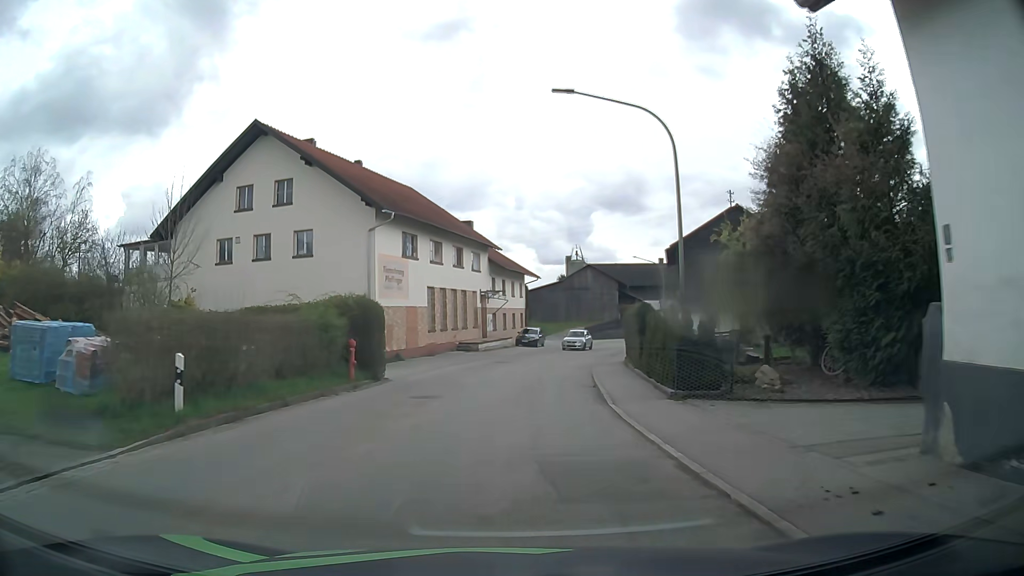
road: tertiary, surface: asphalt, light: Day
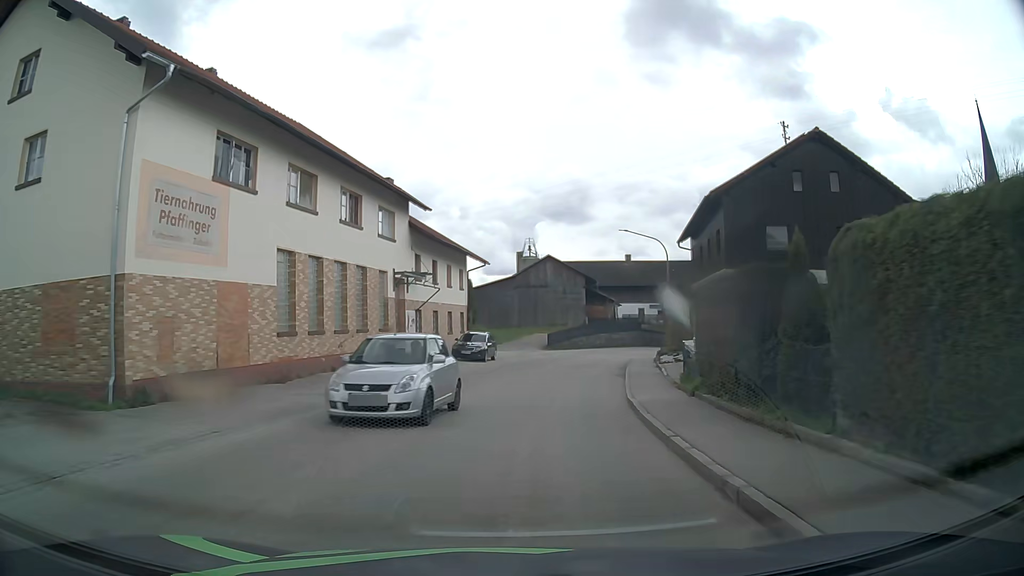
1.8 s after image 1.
(+0.6, +18.6) m; +5°
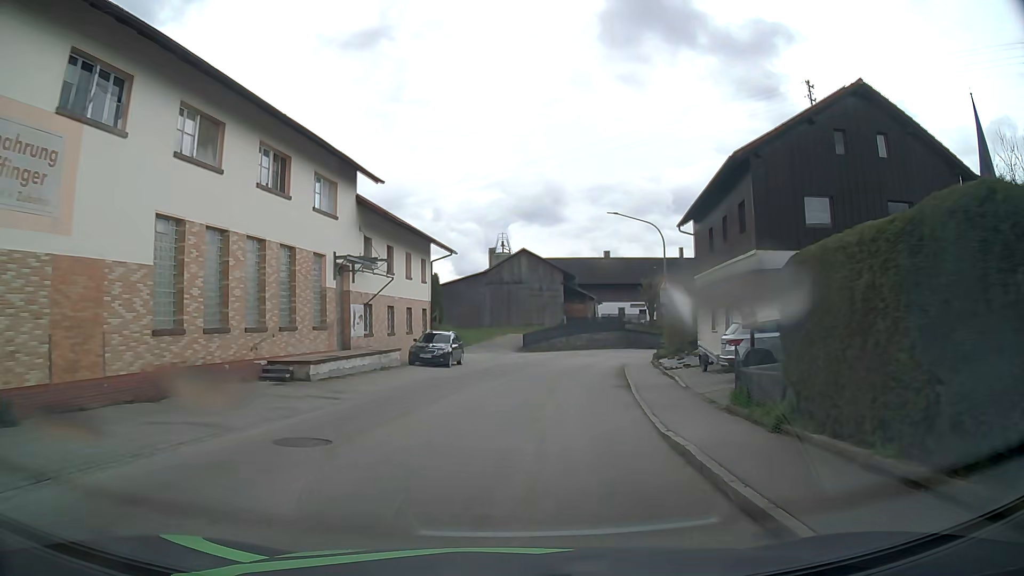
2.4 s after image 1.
(+0.1, +6.0) m; +3°
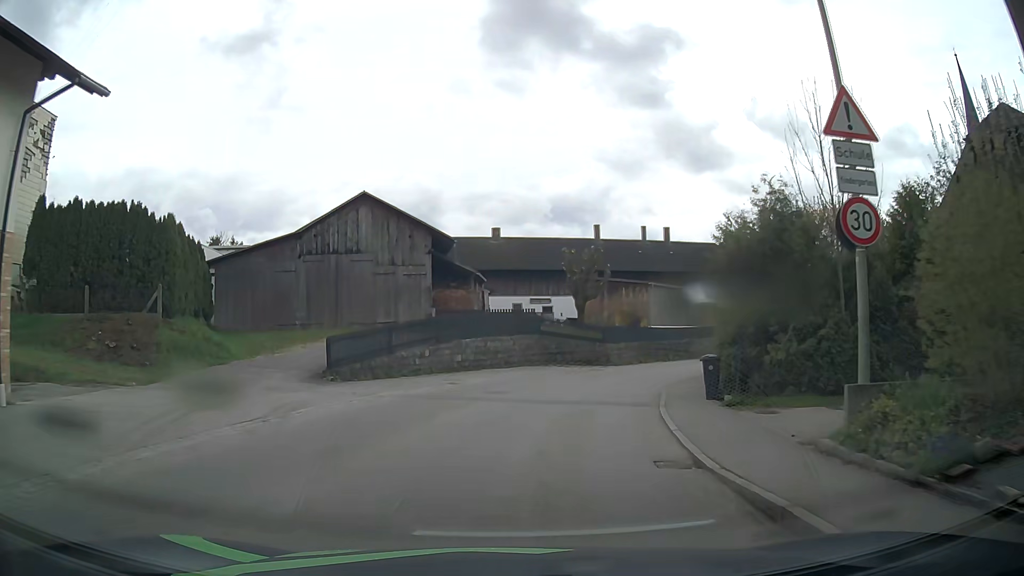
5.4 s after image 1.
(+2.5, +27.9) m; +10°
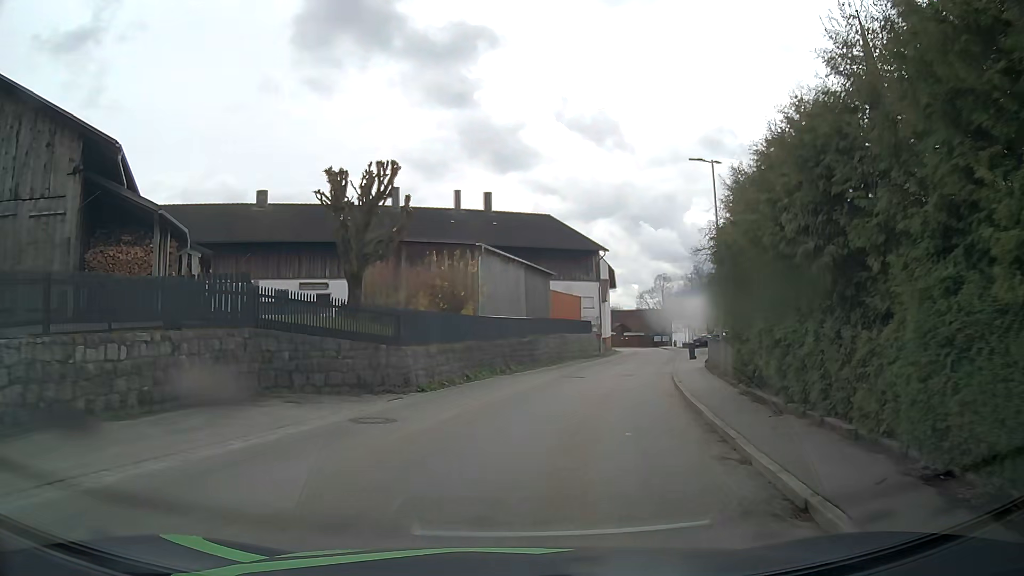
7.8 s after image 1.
(+2.6, +19.6) m; +17°
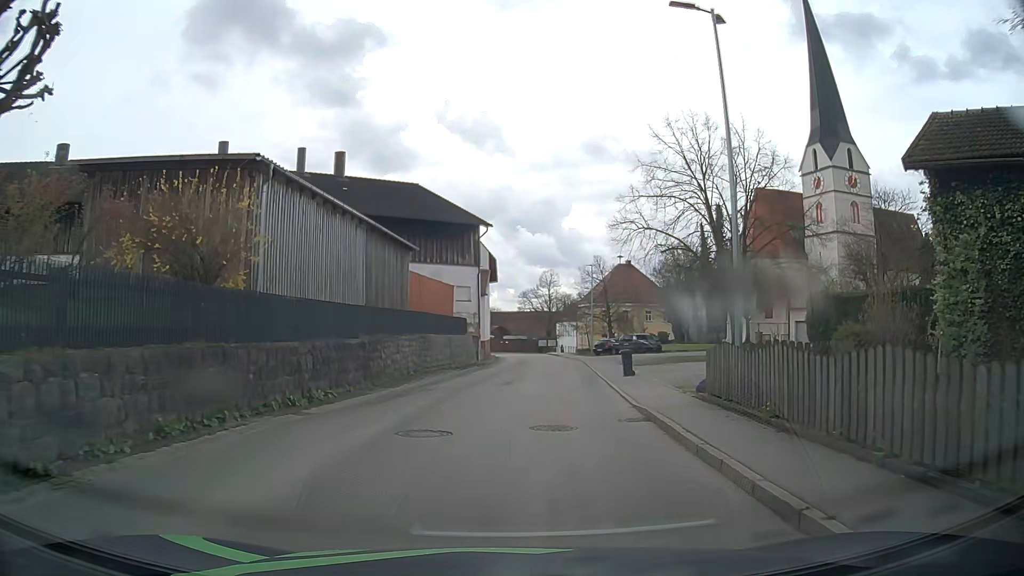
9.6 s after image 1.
(+1.4, +14.1) m; +10°
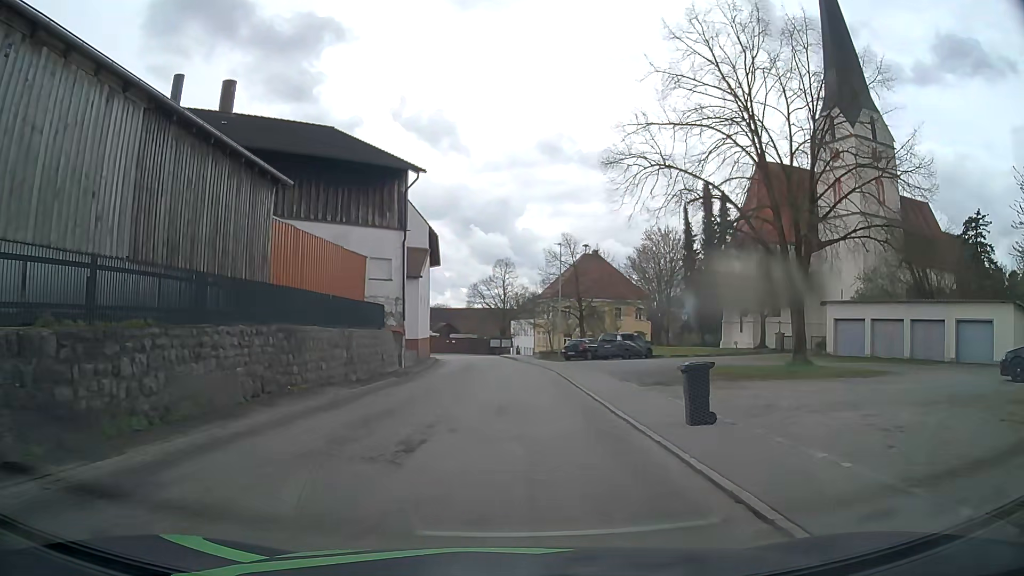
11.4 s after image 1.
(+0.6, +14.0) m; +4°
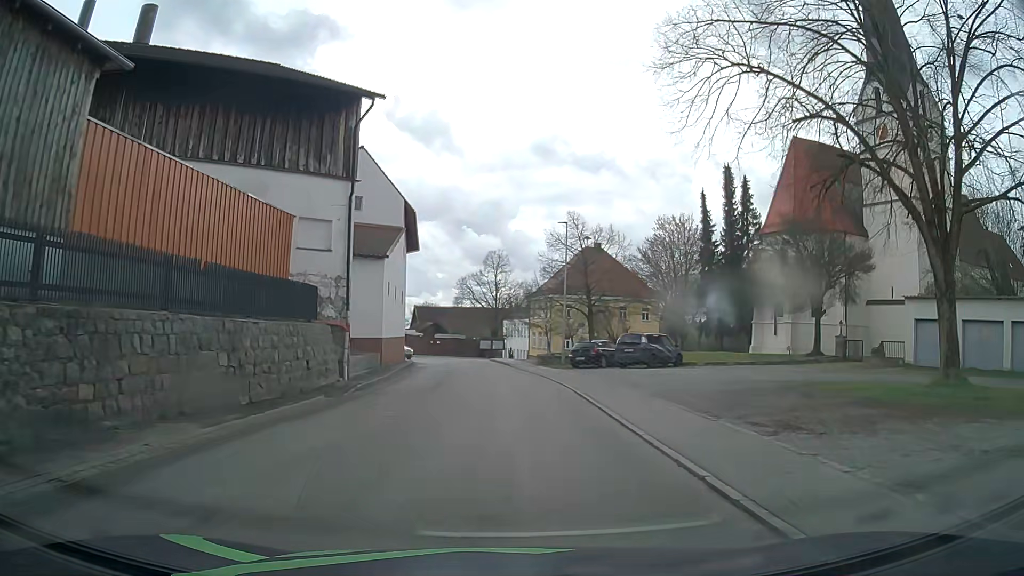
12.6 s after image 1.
(+0.1, +9.6) m; +1°
(0, +10) (0, +20) (0, +30) (-1, +40) (-2, +50) (-5, +59) (-11, +67) (-20, +72) (-29, +74) (-39, +77) m
